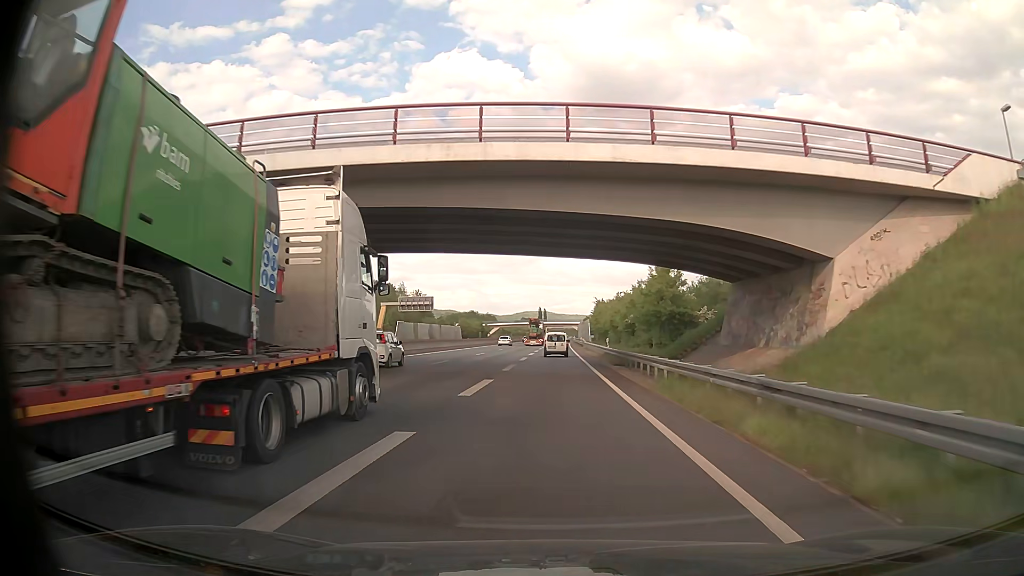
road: motorway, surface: asphalt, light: Day
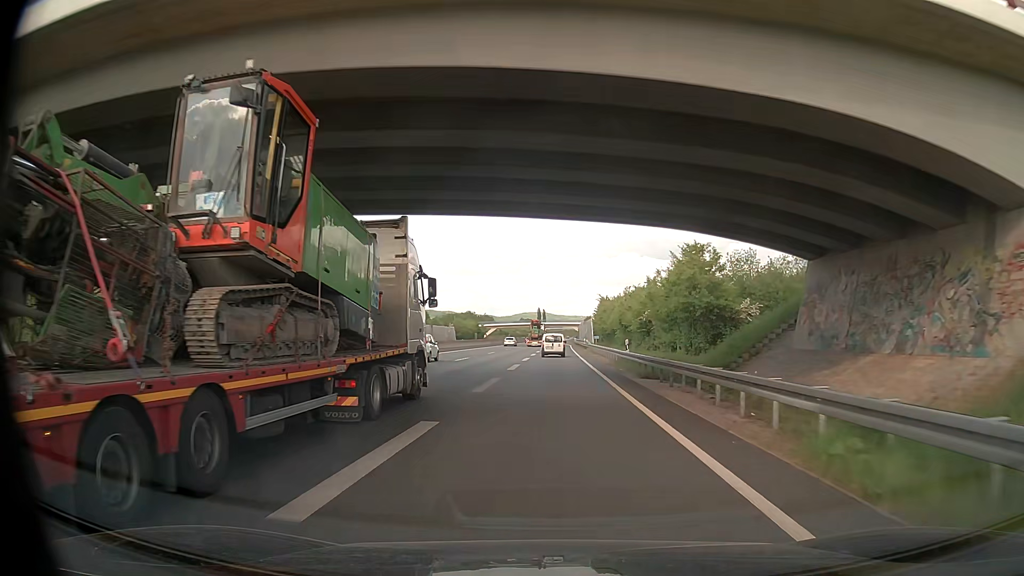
(0.0, +10.8) m; 0°
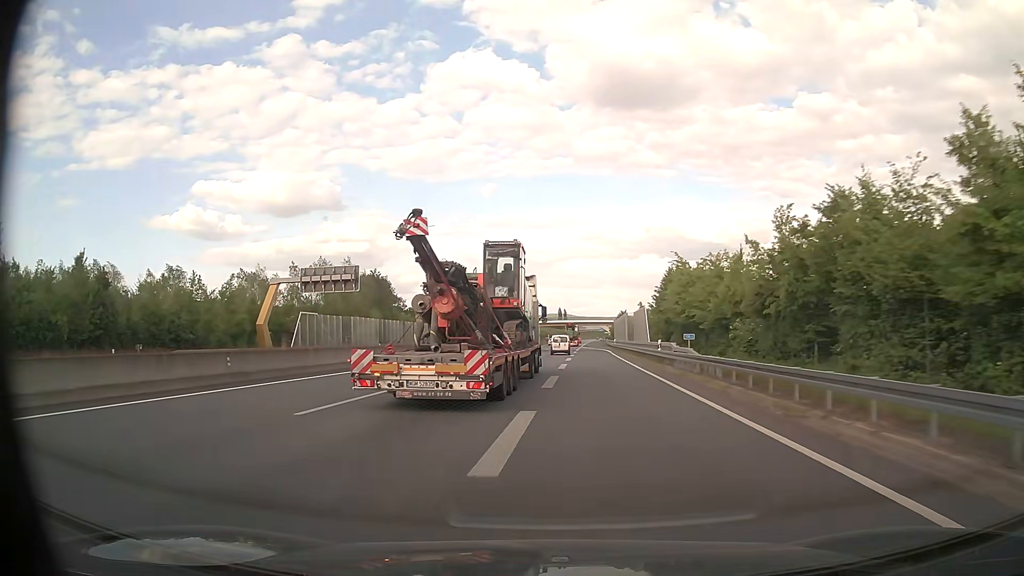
(-0.4, +47.0) m; -2°
